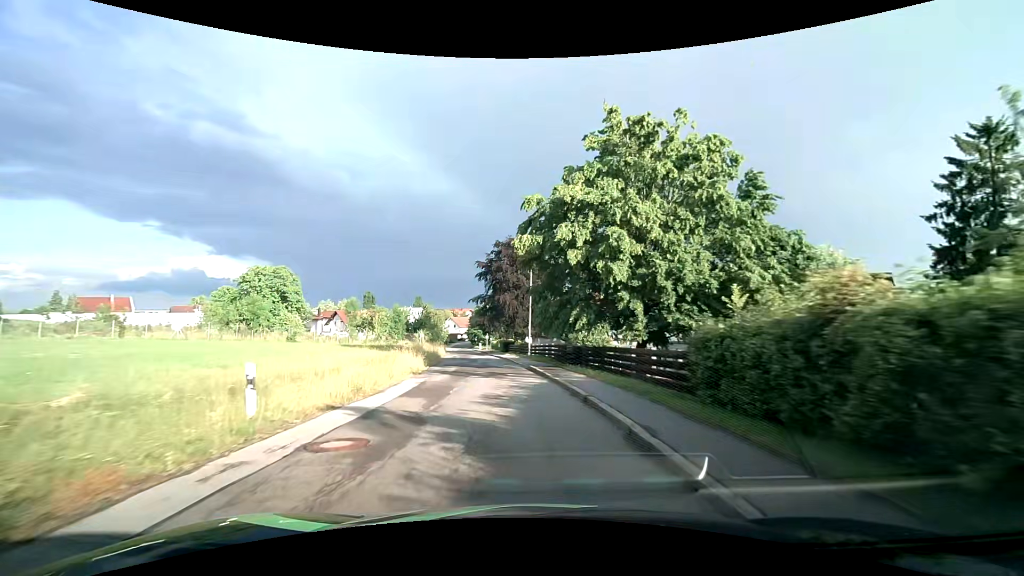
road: residential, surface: asphalt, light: Day
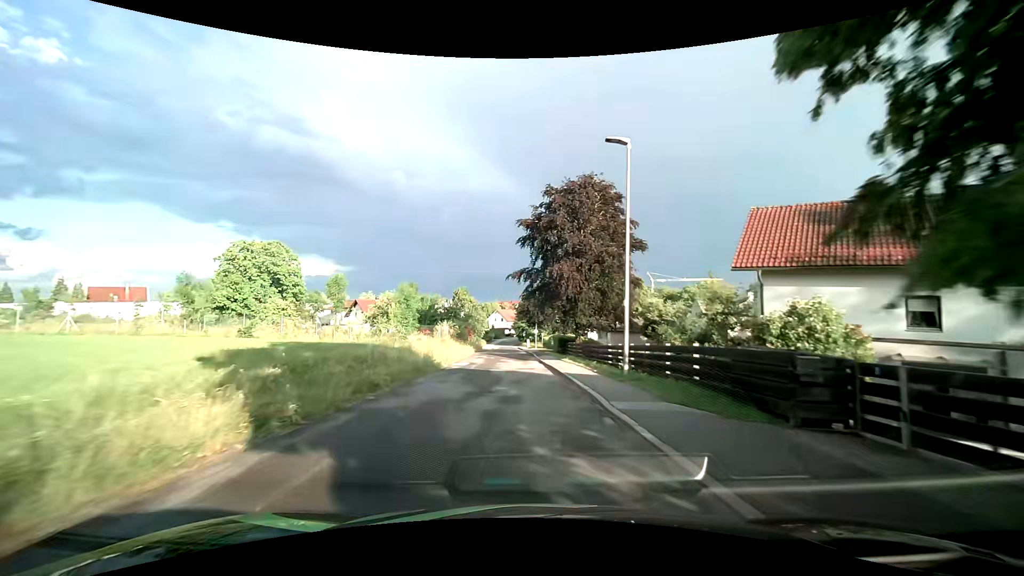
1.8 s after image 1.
(-1.0, +23.3) m; -6°
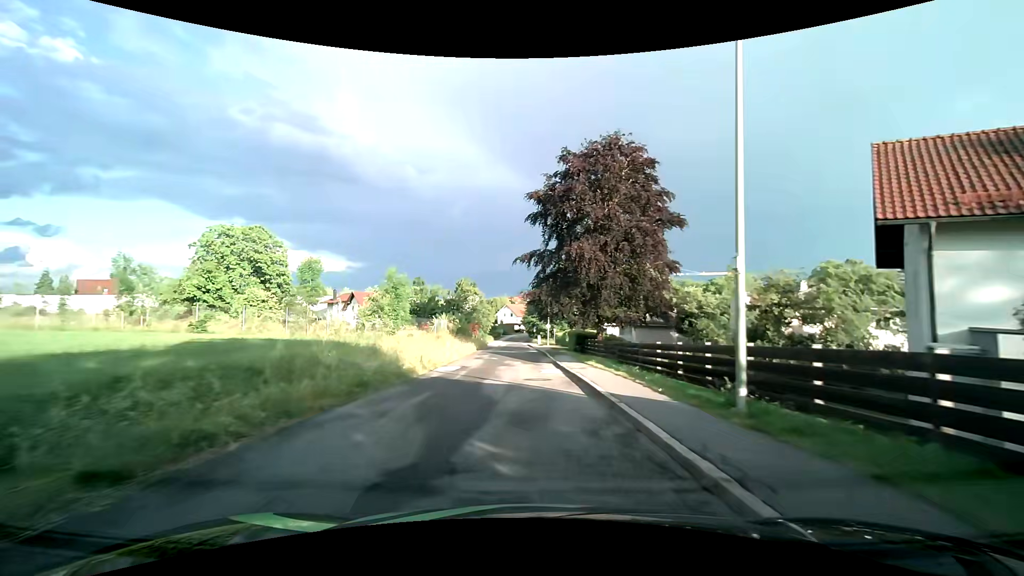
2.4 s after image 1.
(-0.1, +8.0) m; -1°
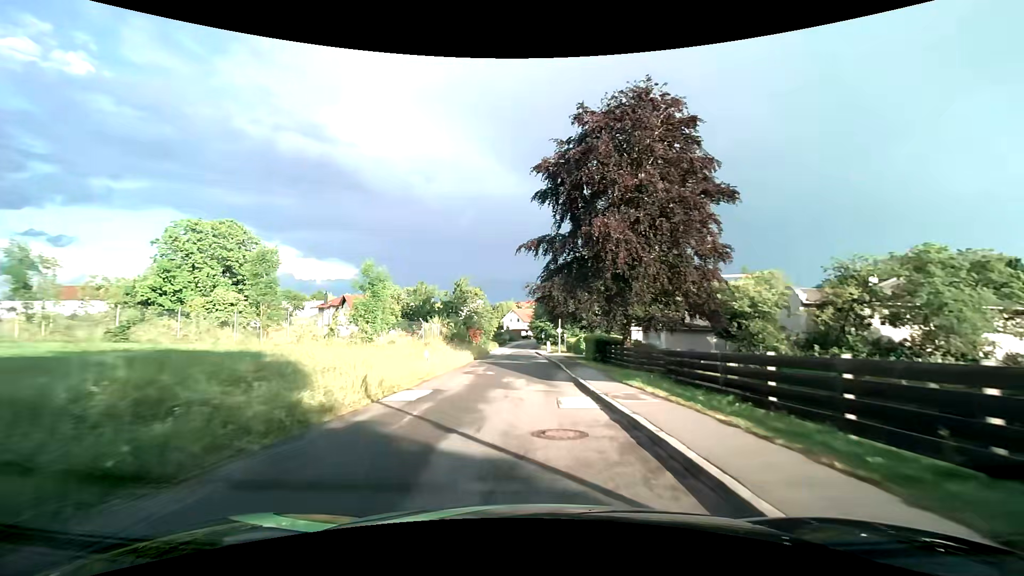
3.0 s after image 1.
(0.0, +8.0) m; -1°
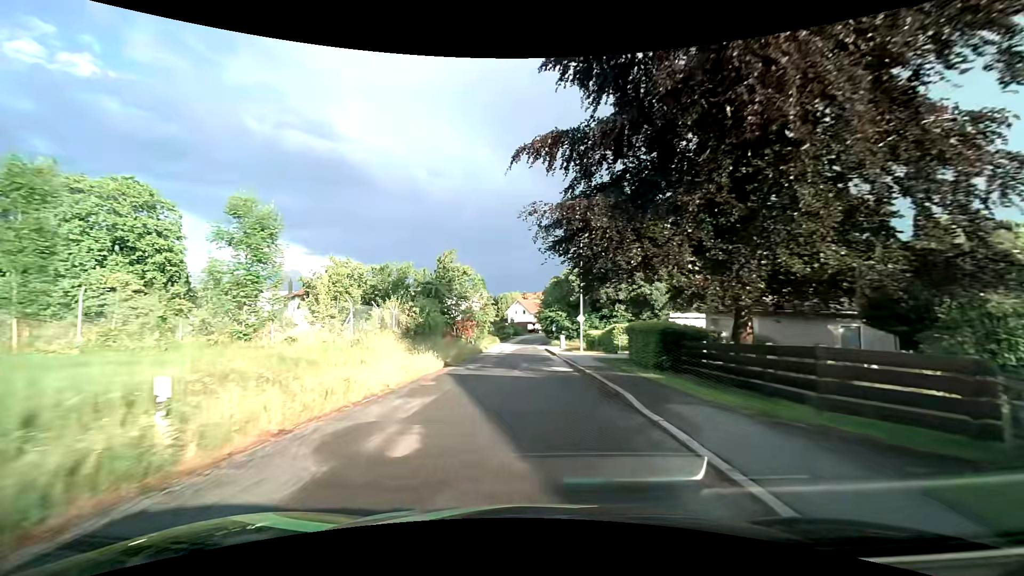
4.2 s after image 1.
(-0.1, +15.7) m; -1°
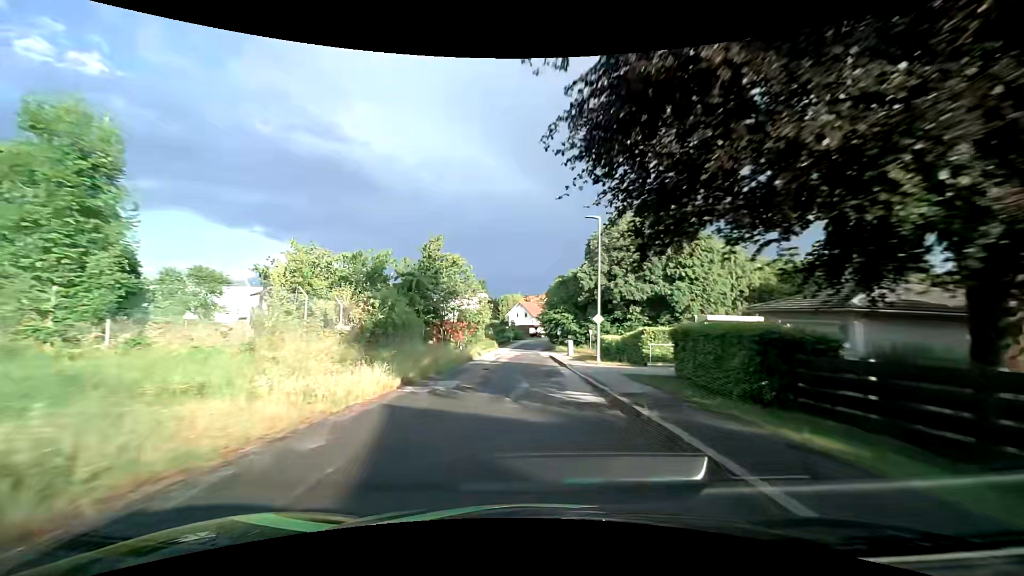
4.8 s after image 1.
(0.0, +7.8) m; 0°
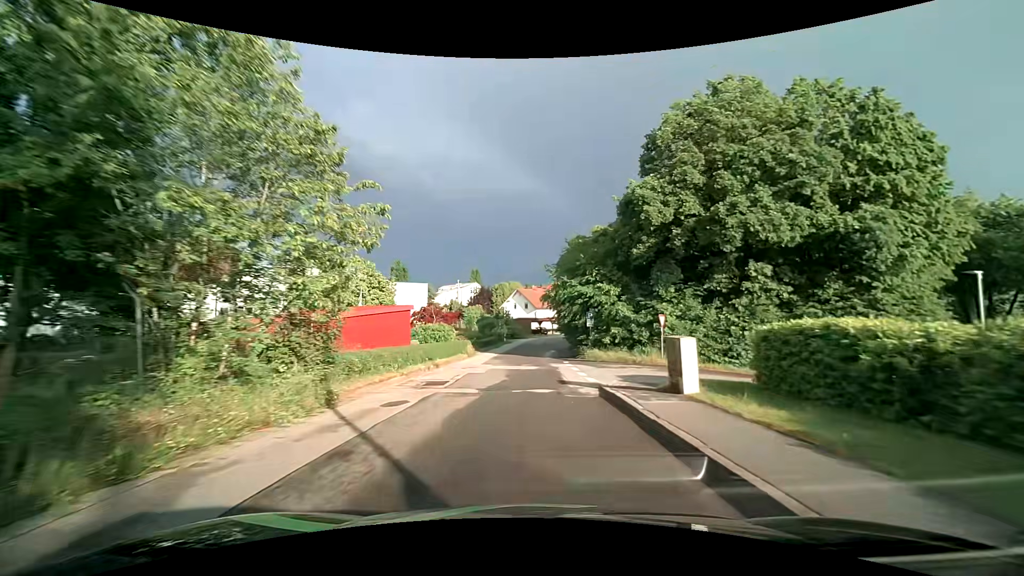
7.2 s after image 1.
(0.0, +30.2) m; 0°
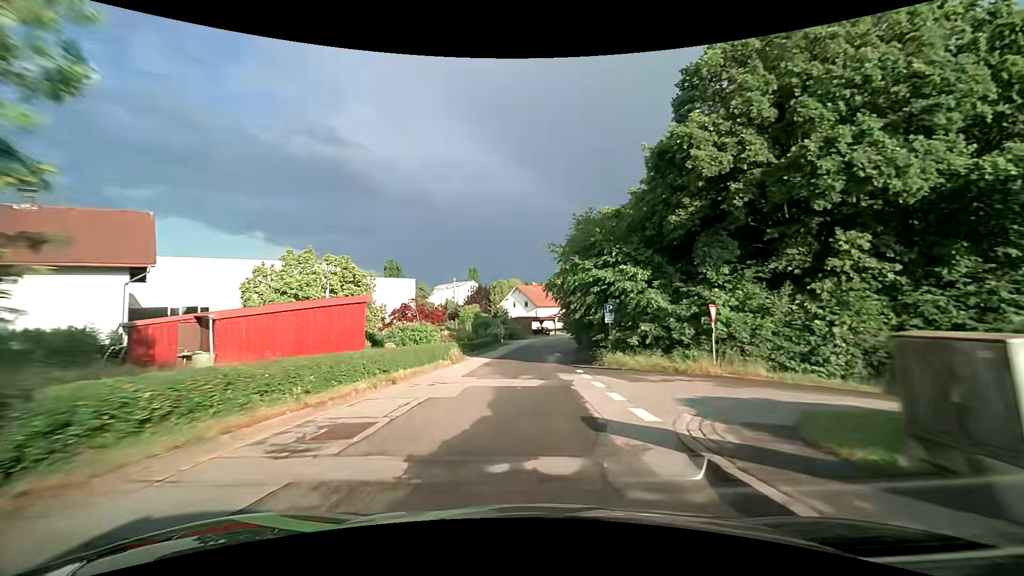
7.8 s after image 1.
(0.0, +7.4) m; +1°
(0, +10) (0, +20) (0, +30) (0, +40) (+1, +50) (+2, +60) (+5, +70) (+8, +79) (+13, +87) (+19, +95) m
